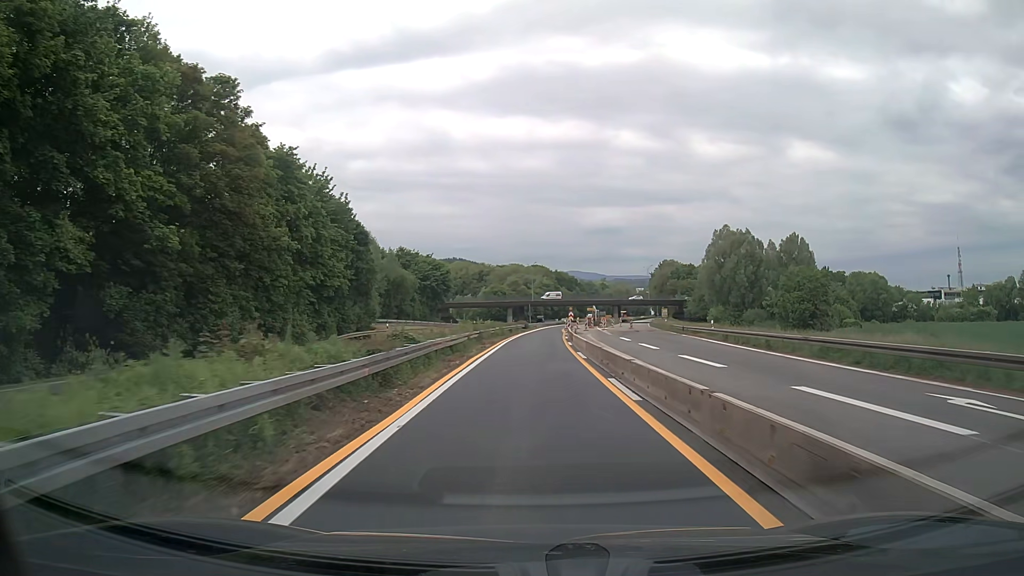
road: trunk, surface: asphalt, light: Day
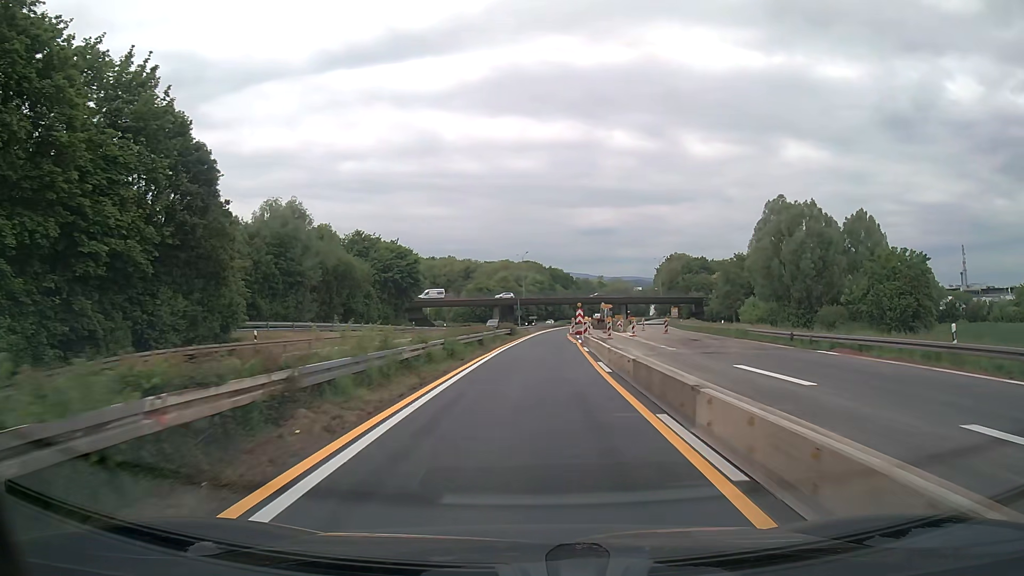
(+0.2, +29.7) m; +1°
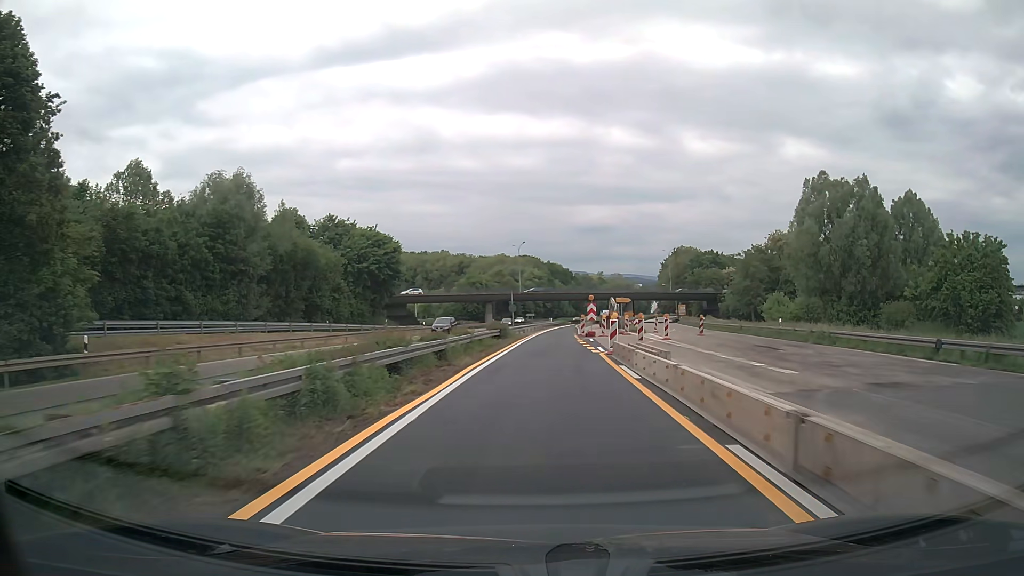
(+0.1, +14.6) m; 0°
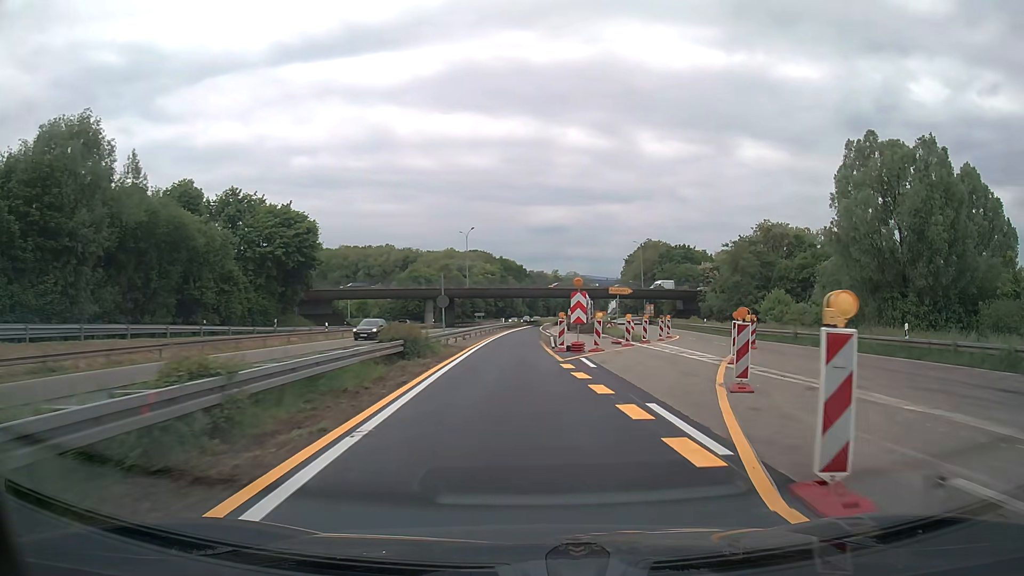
(+0.4, +20.4) m; +4°
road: trunk_link
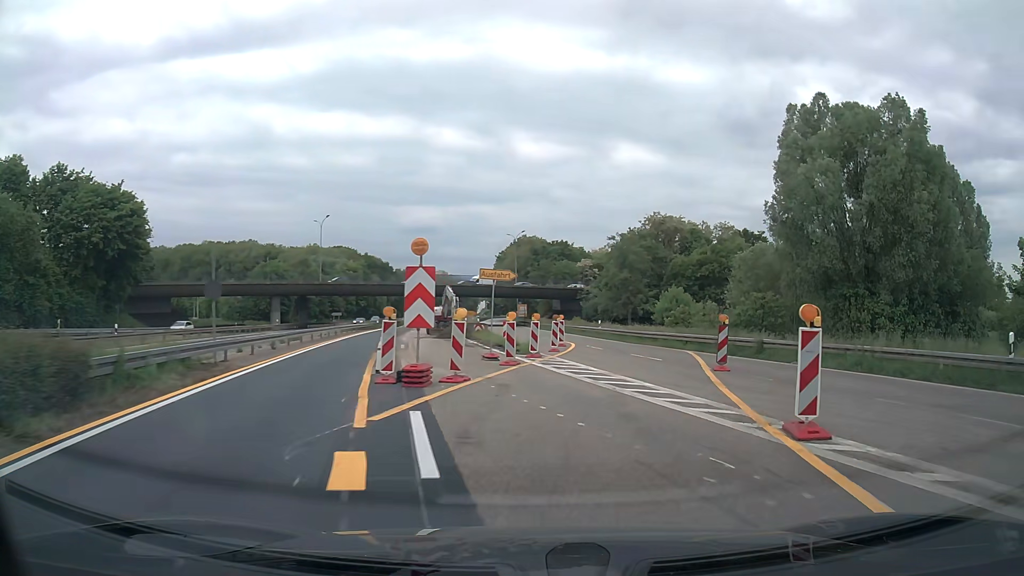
(+1.2, +12.9) m; +11°
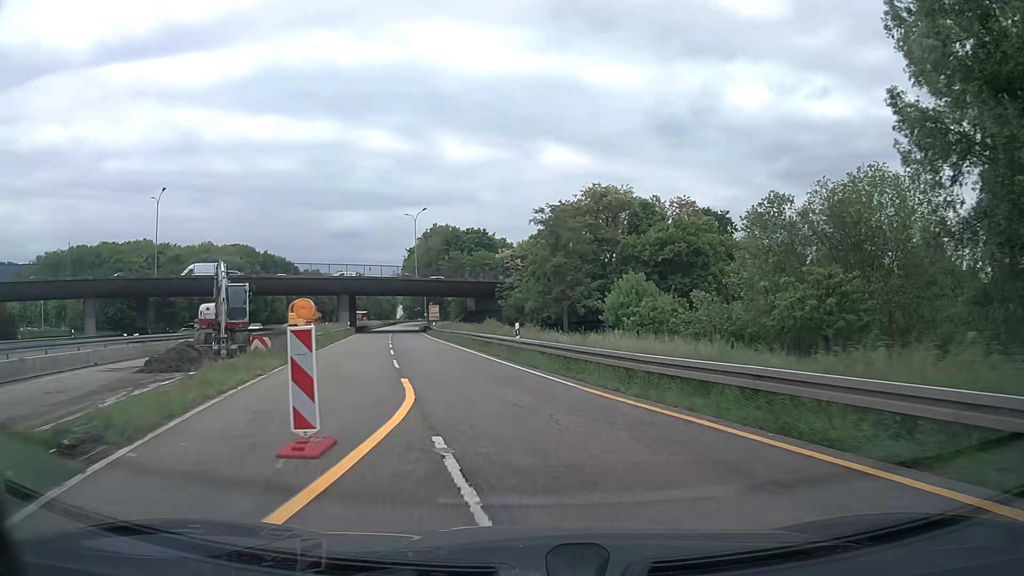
(+3.1, +26.8) m; +7°
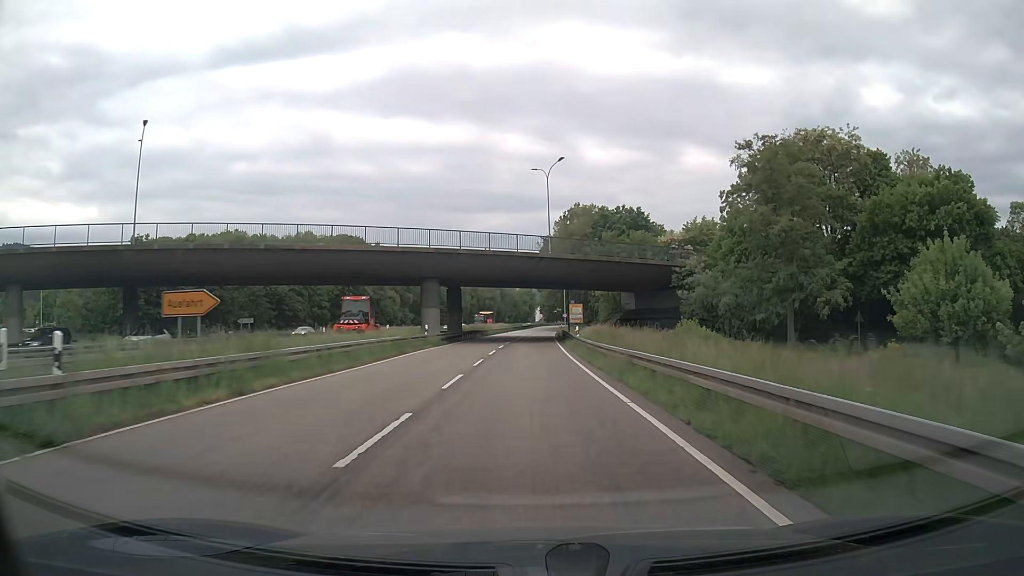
(-4.3, +29.6) m; -13°
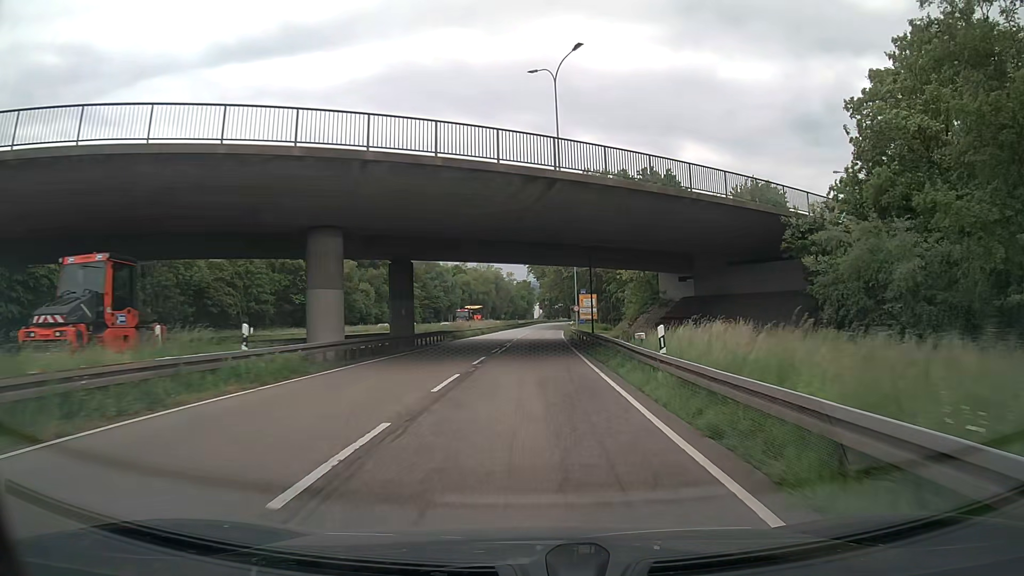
(+0.1, +25.7) m; 0°
(0, +10) (0, +20) (0, +30) (+1, +40) (+1, +50) (+1, +60) (+2, +70) (+2, +80) (+3, +90) (+4, +100) m
